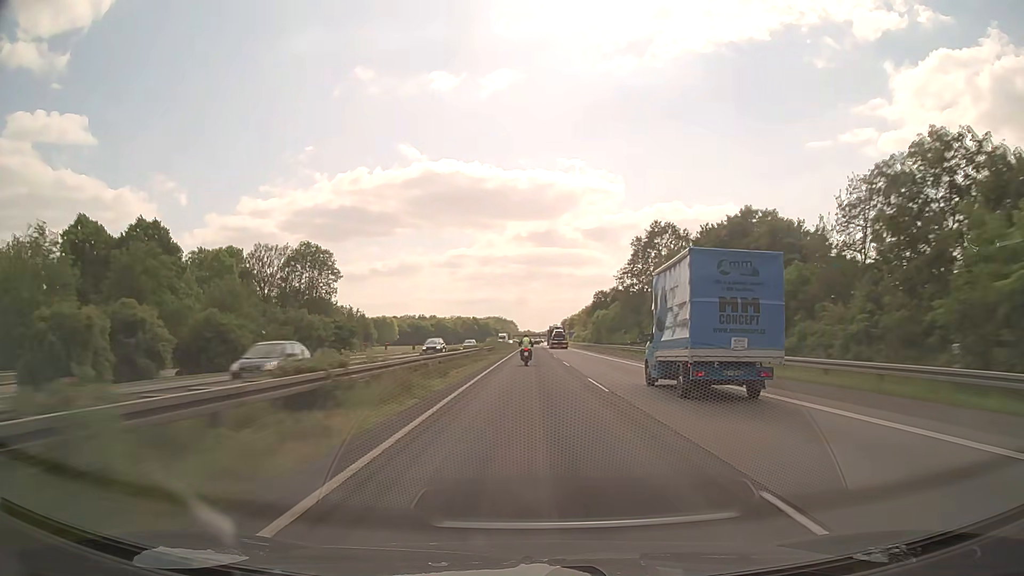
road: motorway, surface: asphalt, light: Day
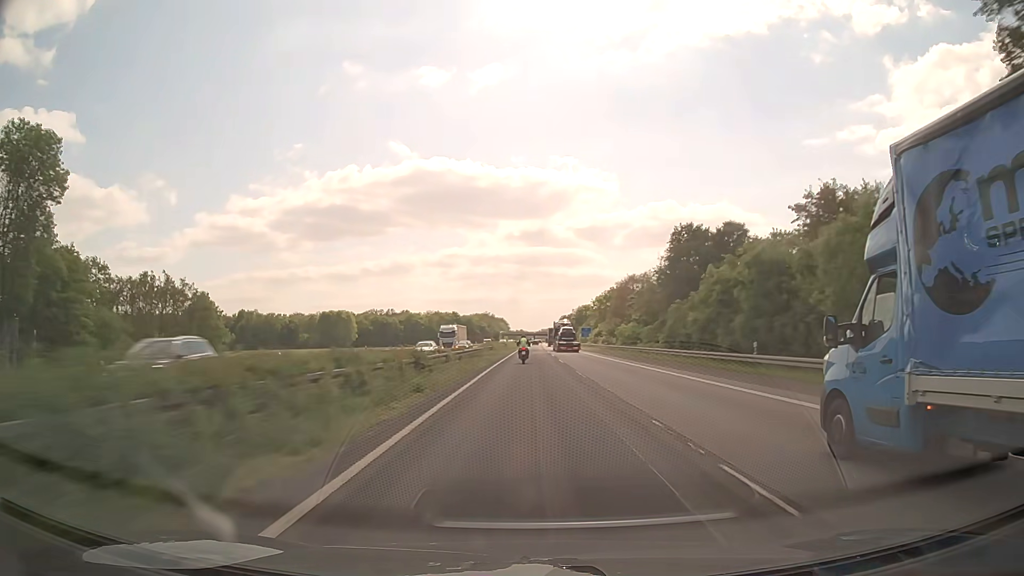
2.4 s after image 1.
(+0.4, +84.6) m; +1°
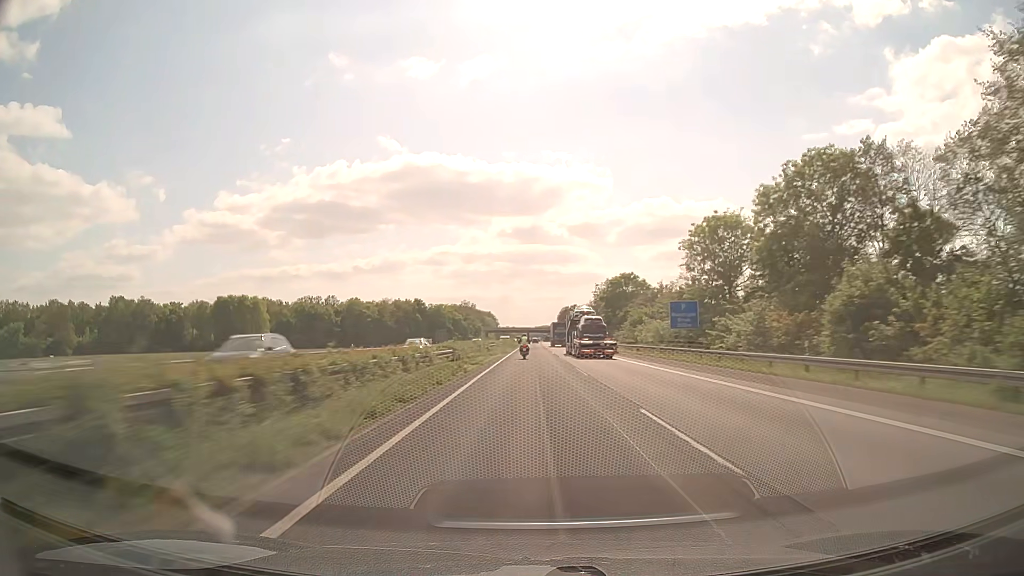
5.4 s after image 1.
(+0.6, +106.4) m; +1°
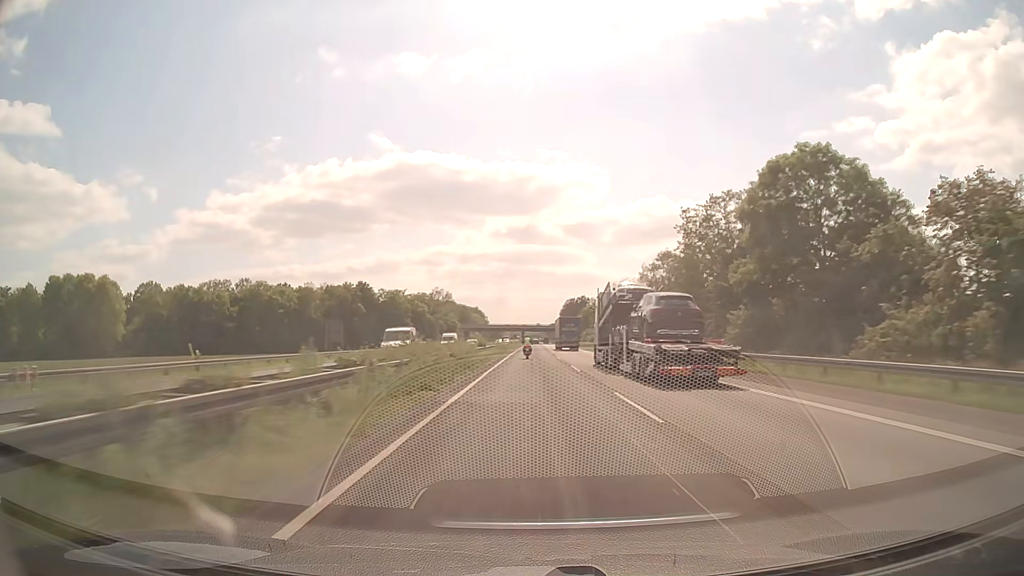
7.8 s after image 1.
(+0.3, +85.6) m; 0°
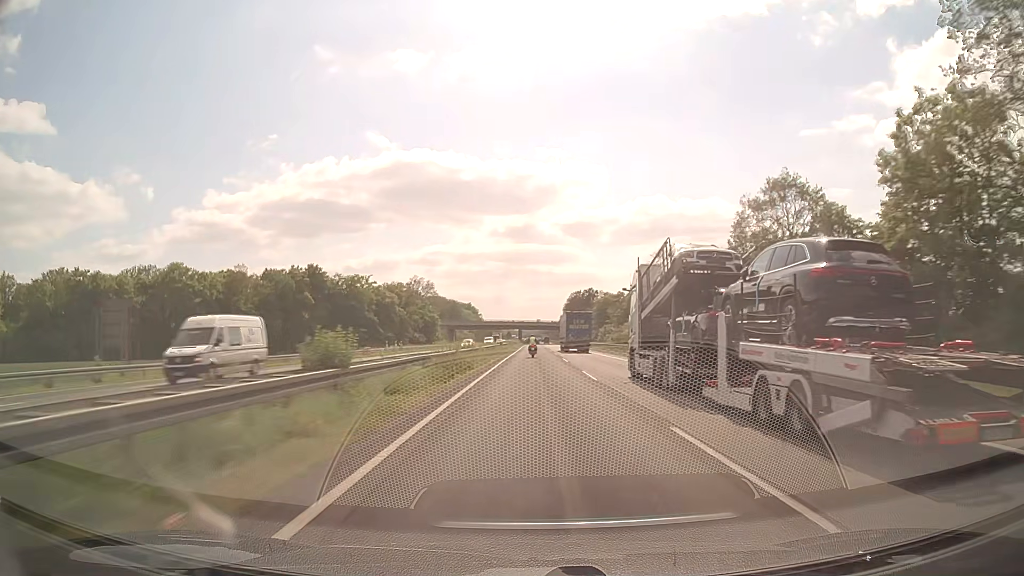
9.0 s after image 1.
(+0.1, +42.9) m; 0°
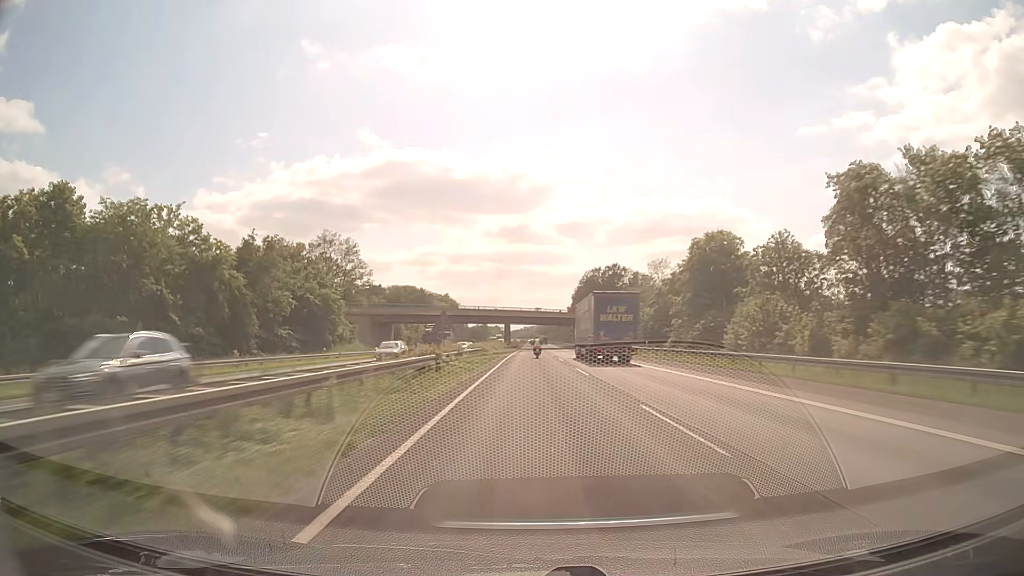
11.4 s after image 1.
(+0.3, +86.3) m; 0°
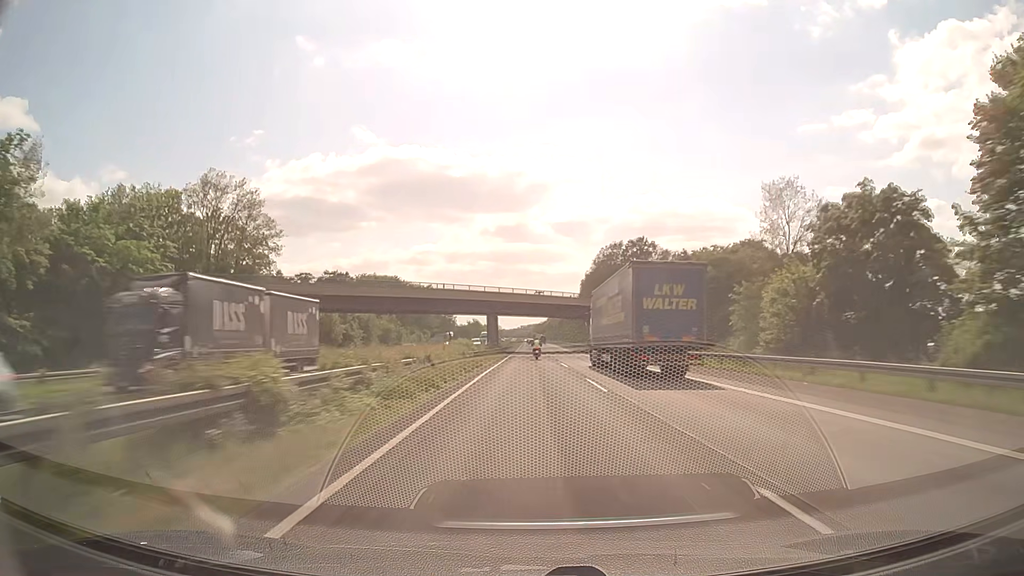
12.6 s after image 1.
(+0.1, +43.8) m; 0°
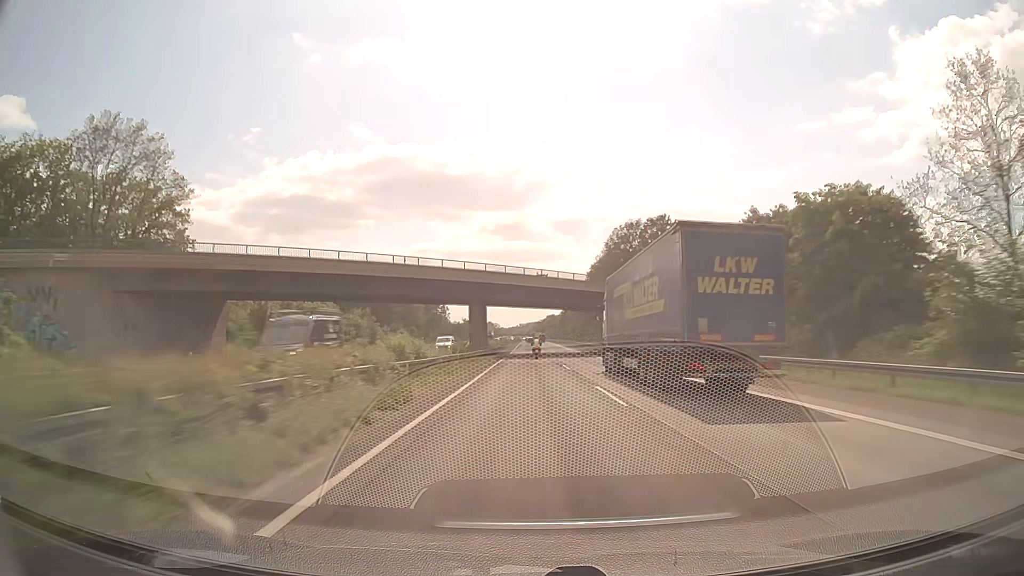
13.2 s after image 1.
(0.0, +22.0) m; 0°
(0, +10) (0, +20) (0, +30) (0, +40) (0, +50) (0, +60) (0, +70) (0, +80) (0, +90) (0, +100) m
